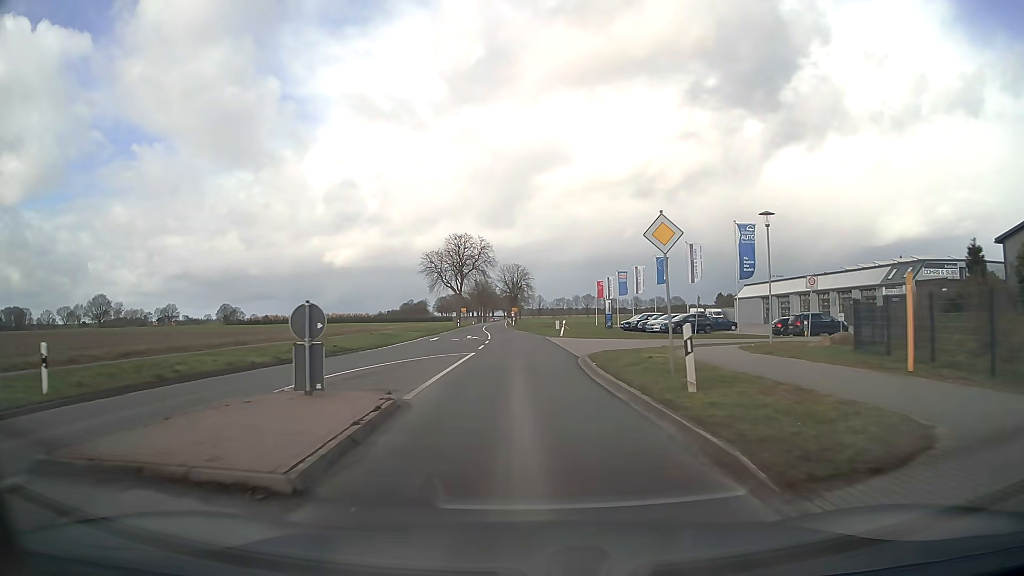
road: secondary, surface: asphalt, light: Day
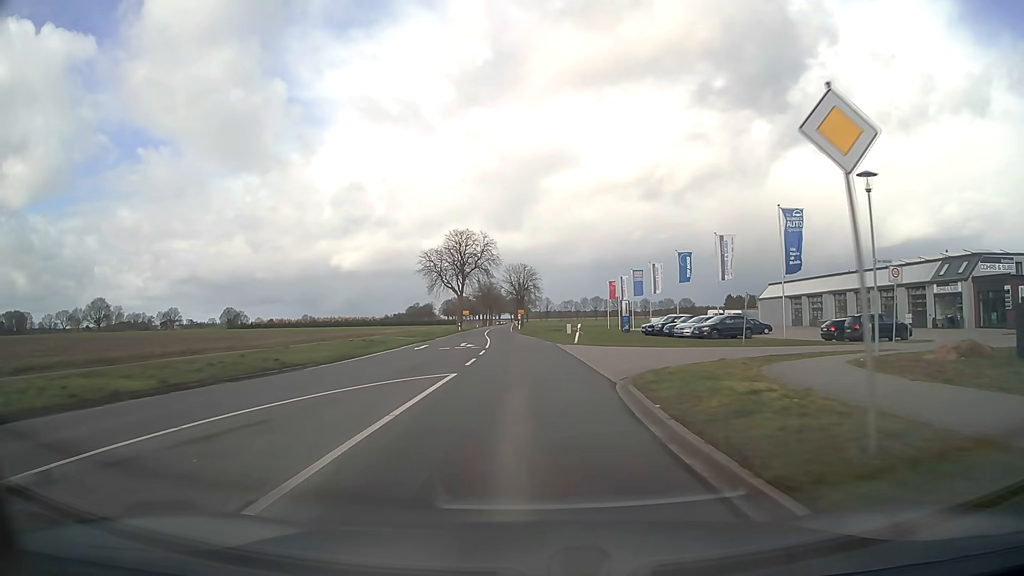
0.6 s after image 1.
(0.0, +8.0) m; -1°
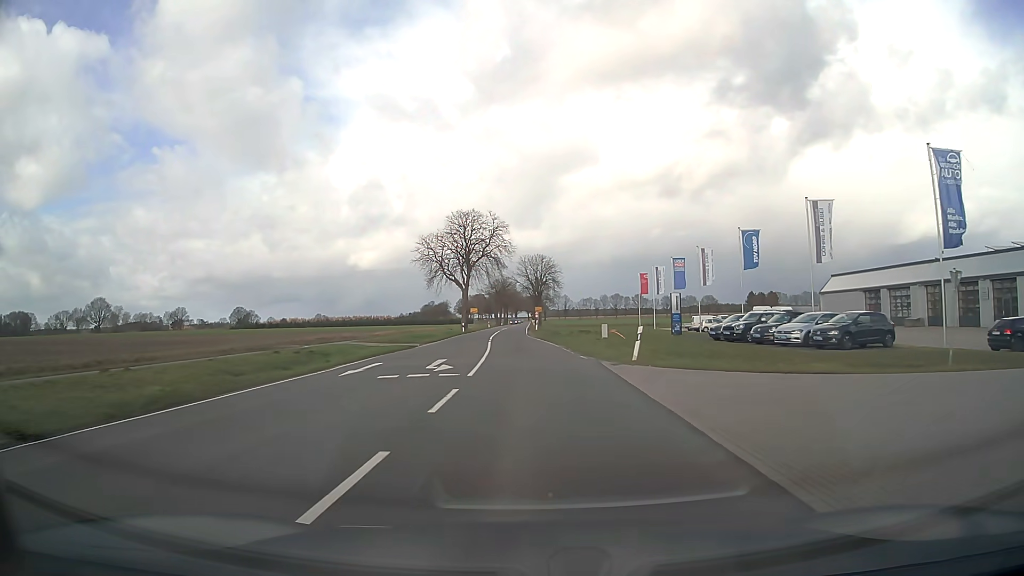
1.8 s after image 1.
(-0.2, +15.9) m; -1°
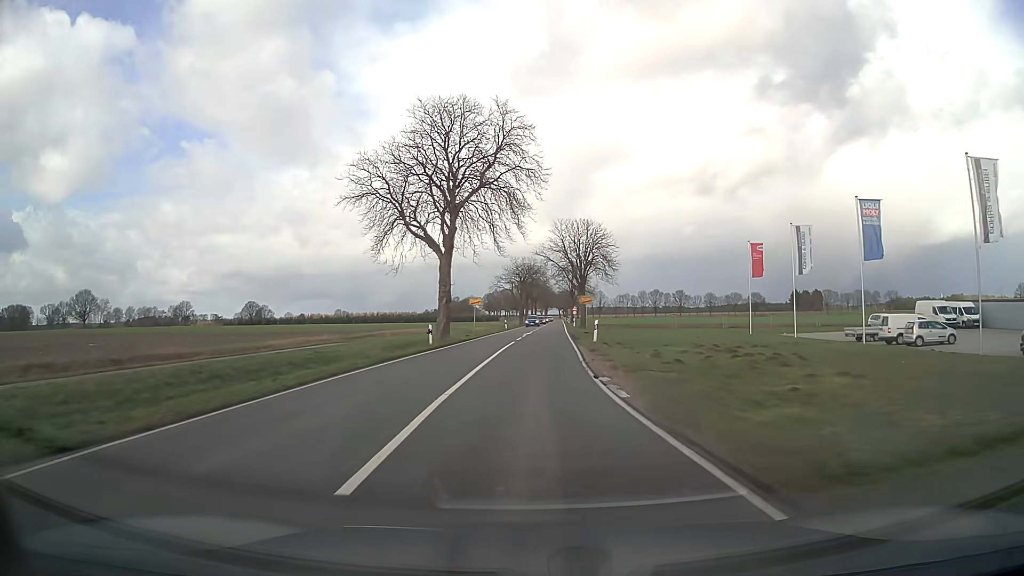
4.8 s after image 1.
(-1.3, +39.8) m; -3°
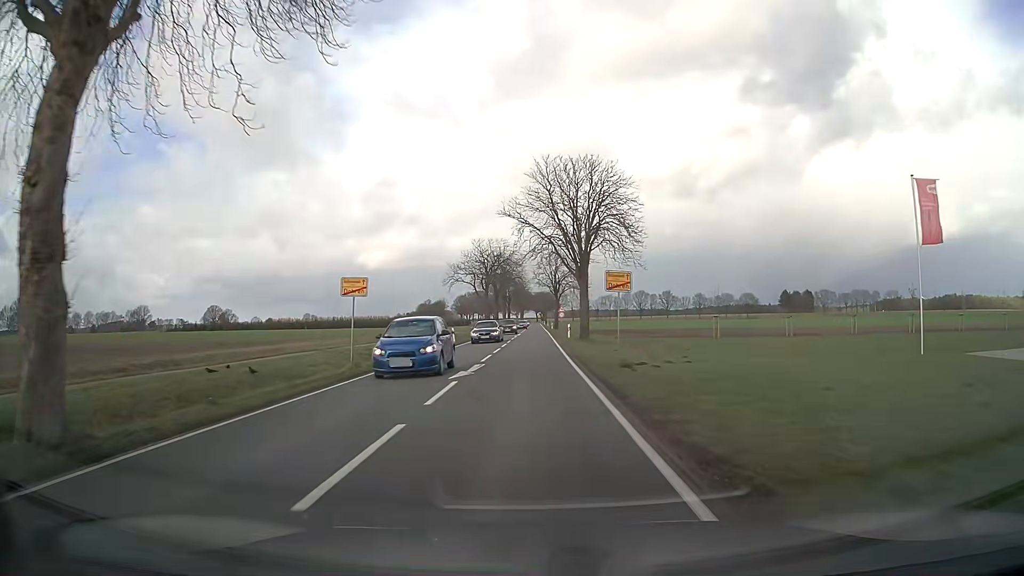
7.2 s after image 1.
(+0.7, +31.7) m; +2°
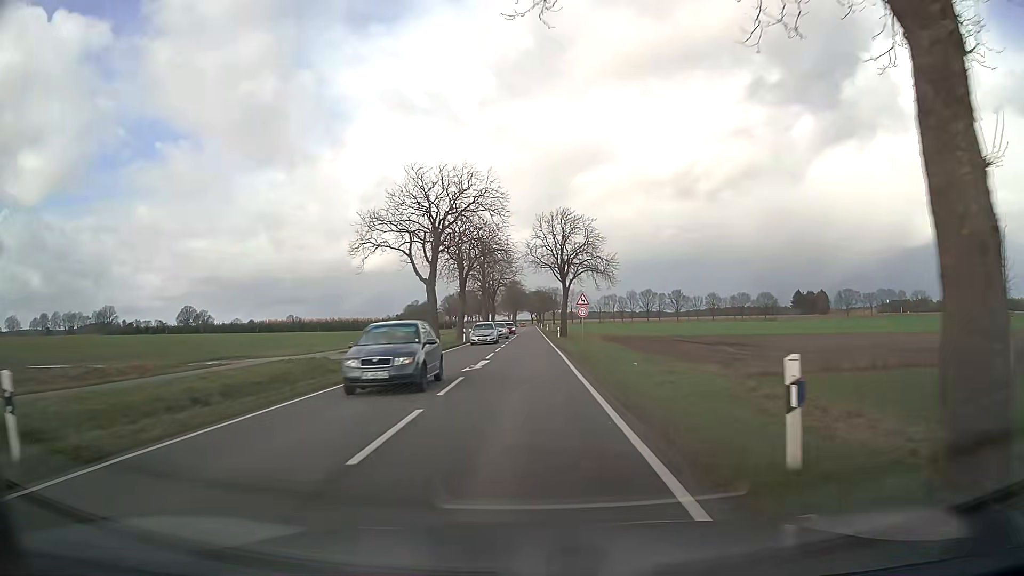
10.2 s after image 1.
(+0.4, +40.8) m; 0°
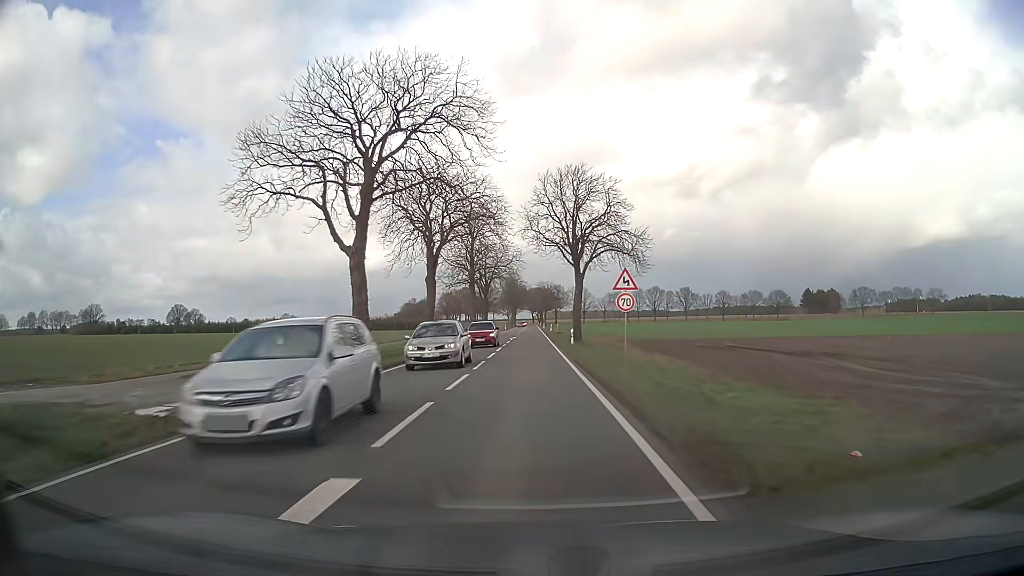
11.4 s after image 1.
(+0.1, +18.2) m; 0°
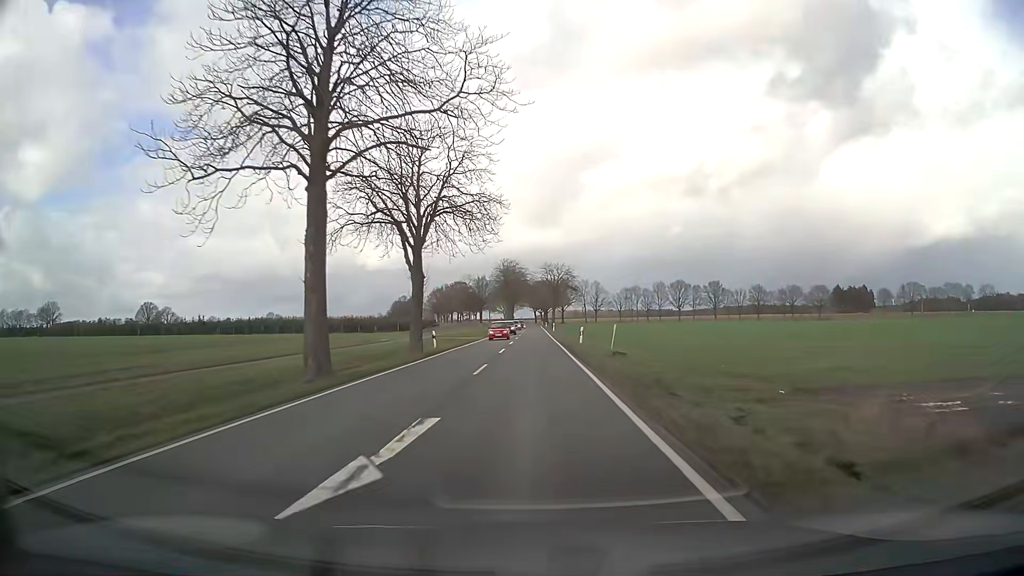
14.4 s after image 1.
(-0.2, +51.7) m; -1°
(0, +10) (0, +20) (0, +30) (0, +40) (0, +50) (0, +60) (+1, +70) (+1, +80) (+1, +90) (+1, +100) m
